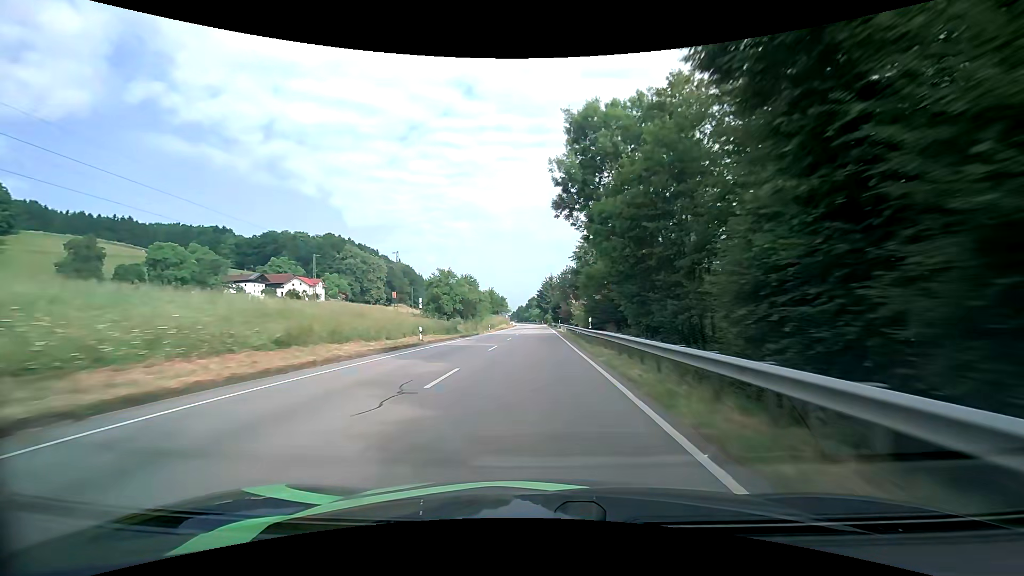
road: primary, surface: asphalt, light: Day
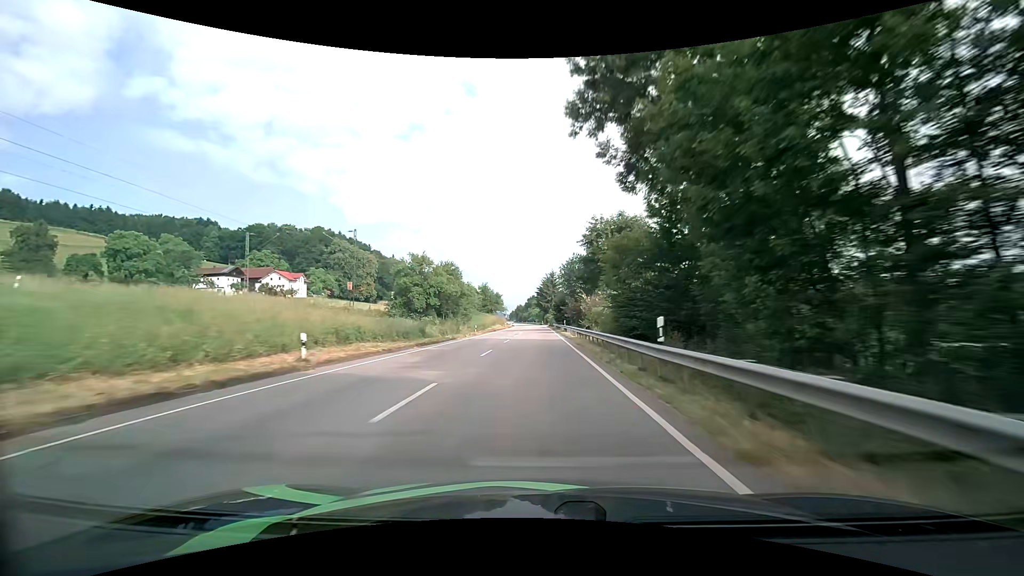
(0.0, +15.4) m; 0°
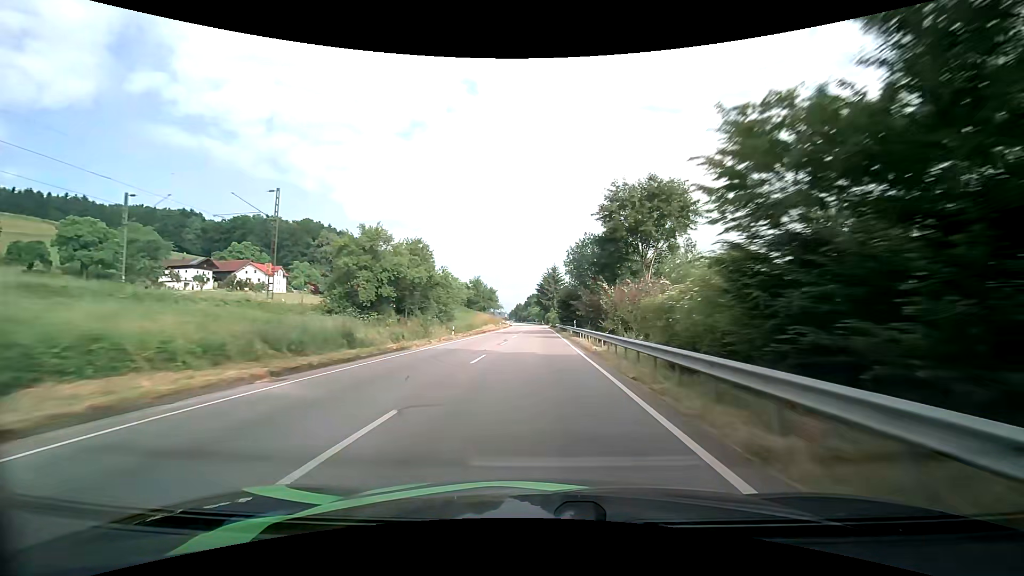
(0.0, +15.4) m; 0°
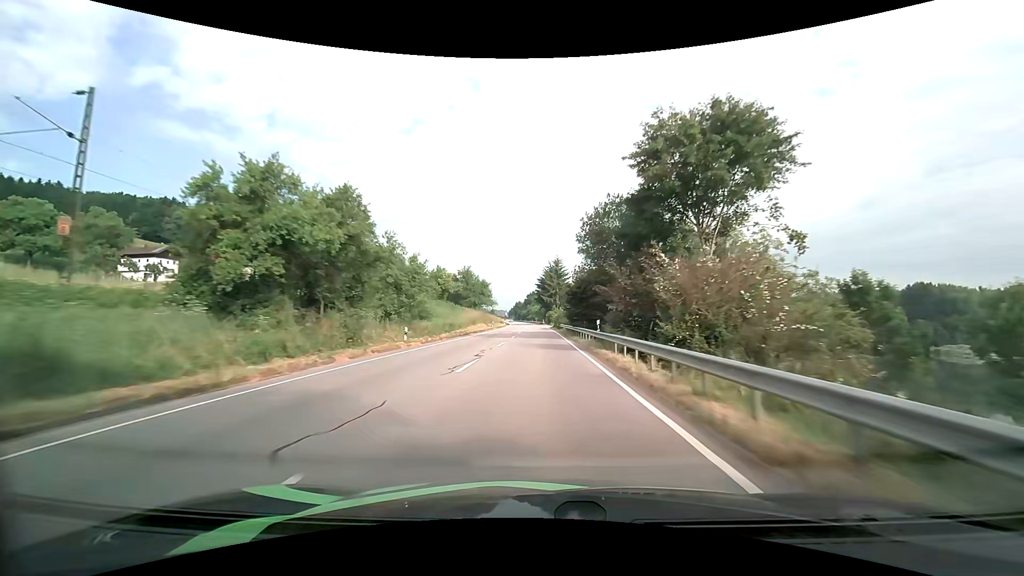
(0.0, +15.4) m; 0°
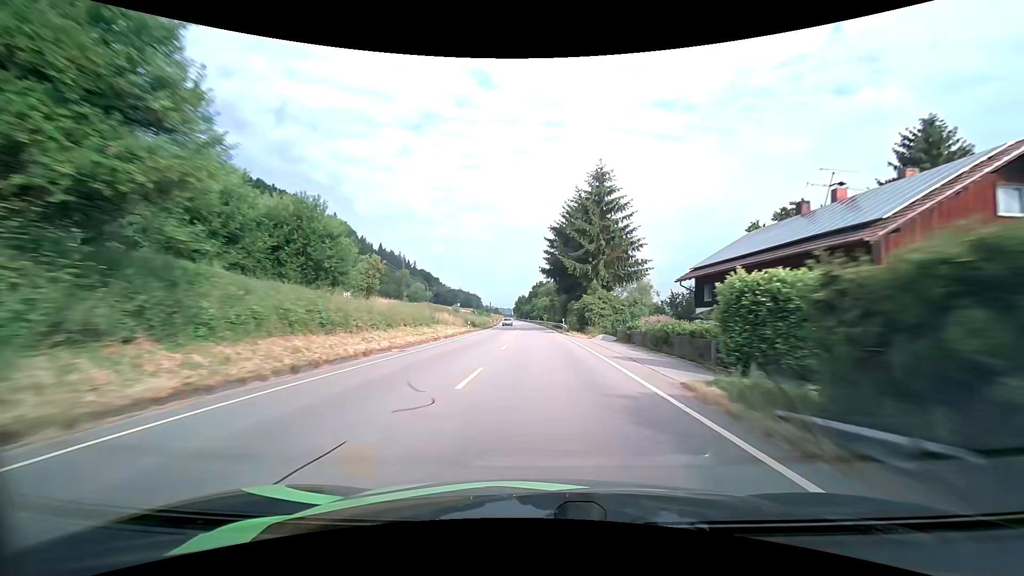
(-0.5, +76.7) m; -1°
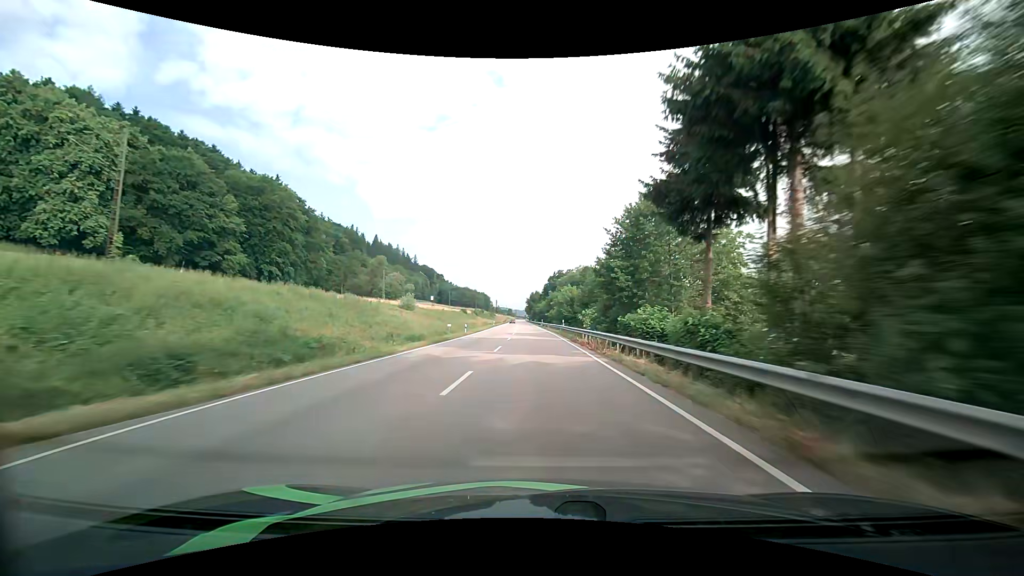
(-0.7, +62.1) m; -2°
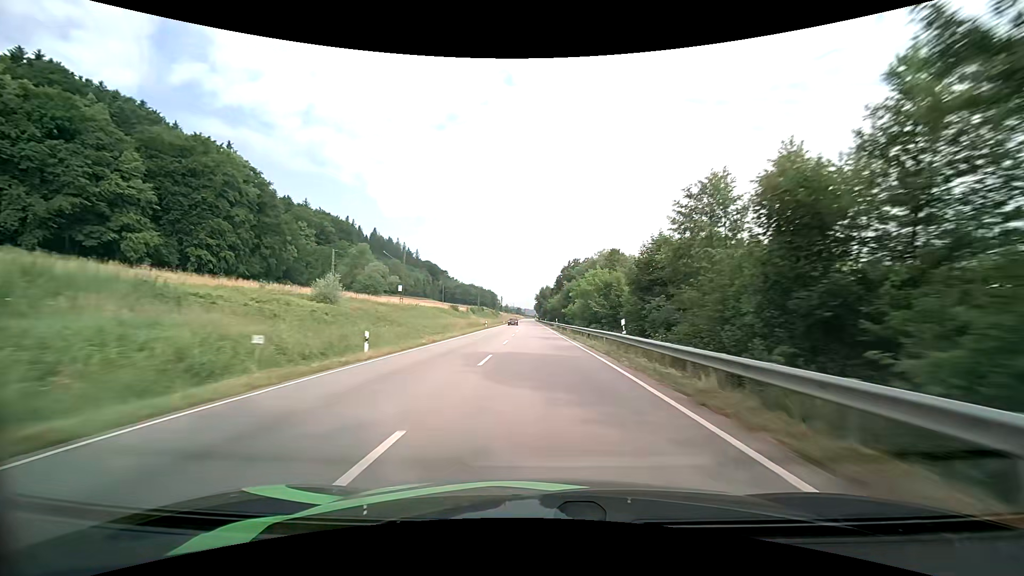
(-0.3, +31.5) m; -1°
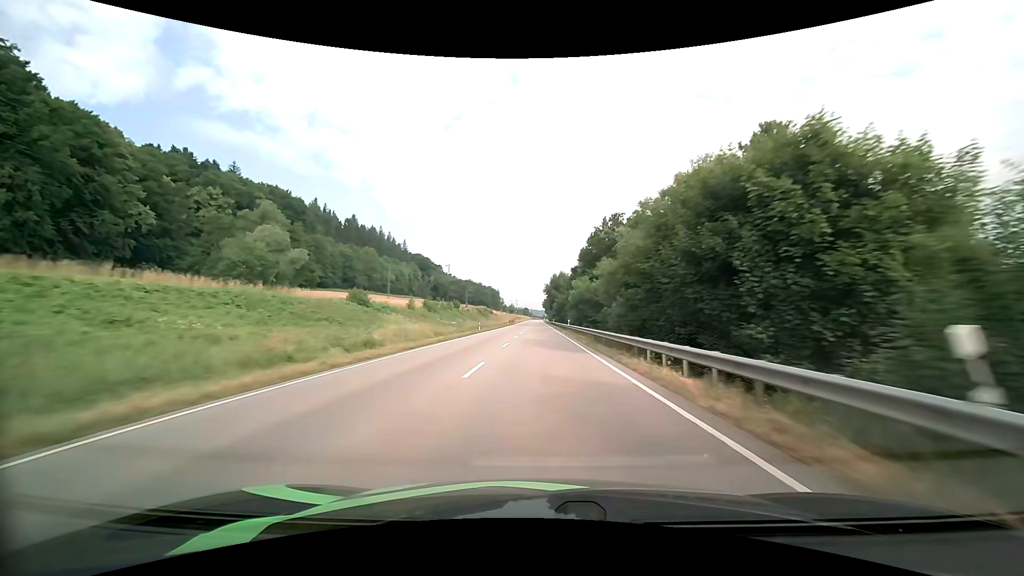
(-0.6, +64.1) m; -1°
(0, +10) (0, +20) (0, +30) (0, +40) (0, +50) (0, +60) (0, +70) (0, +80) (0, +90) (0, +100) m
